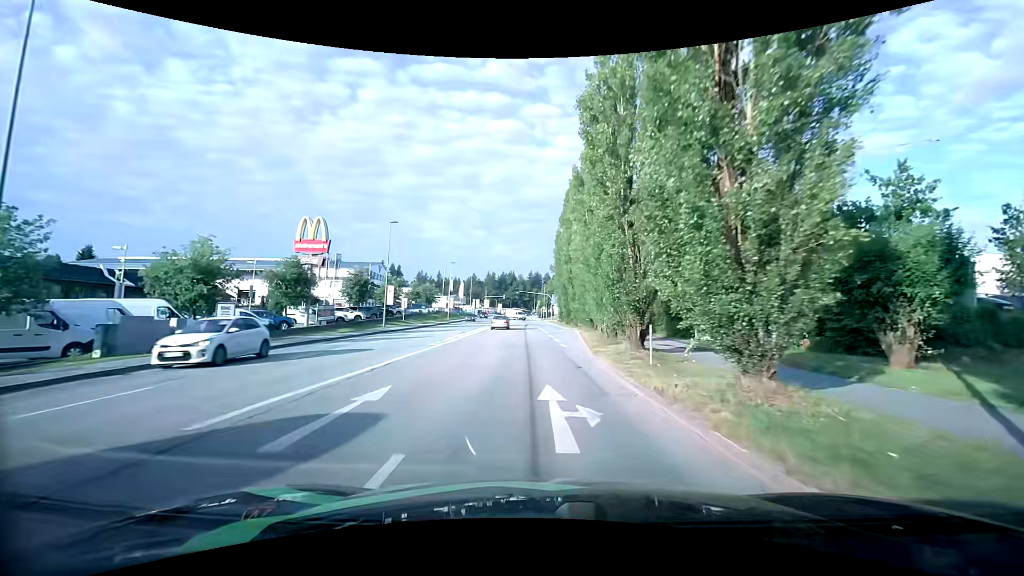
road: tertiary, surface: asphalt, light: Day
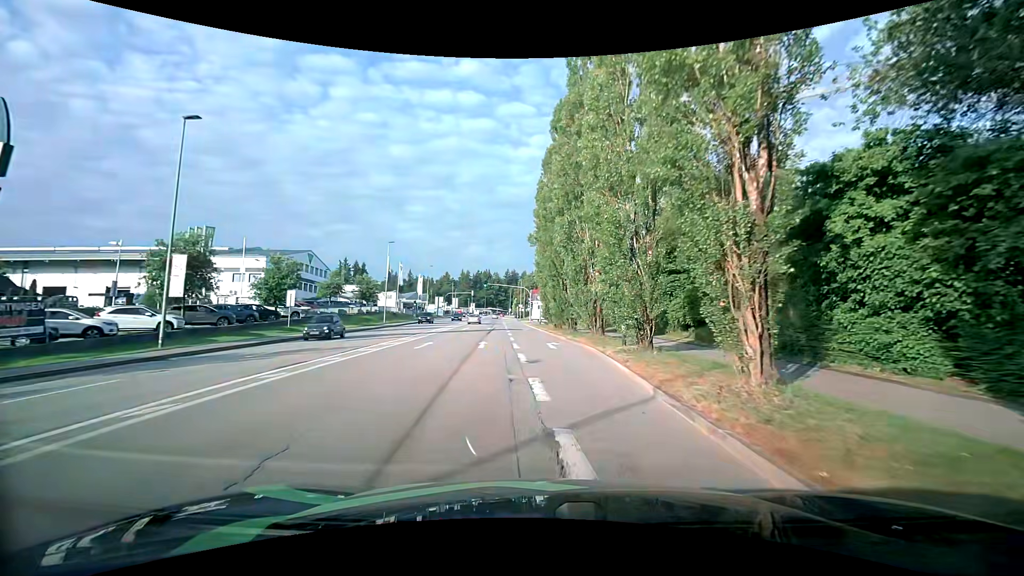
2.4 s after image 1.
(+0.5, +25.4) m; +3°
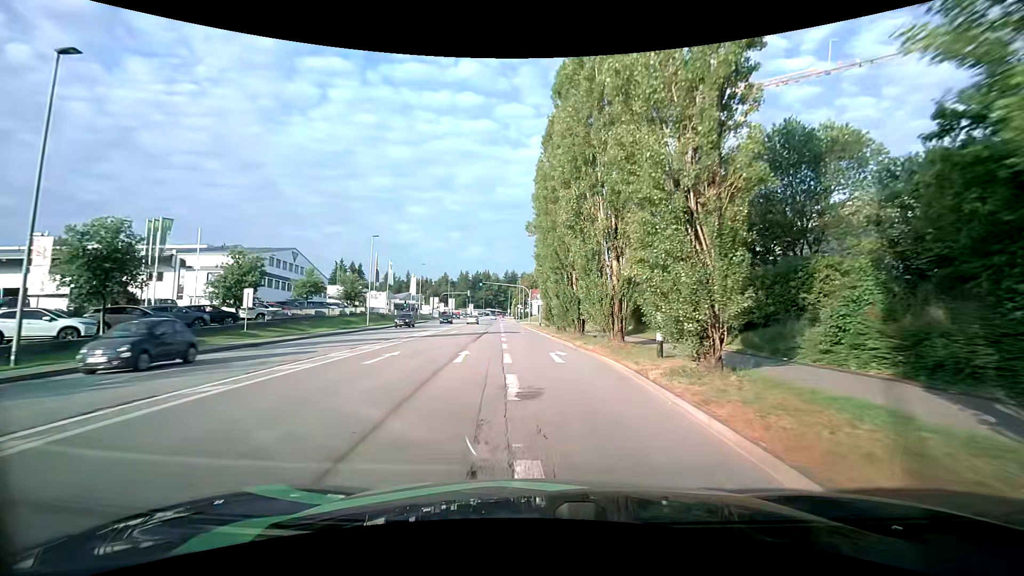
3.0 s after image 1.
(0.0, +6.0) m; +1°
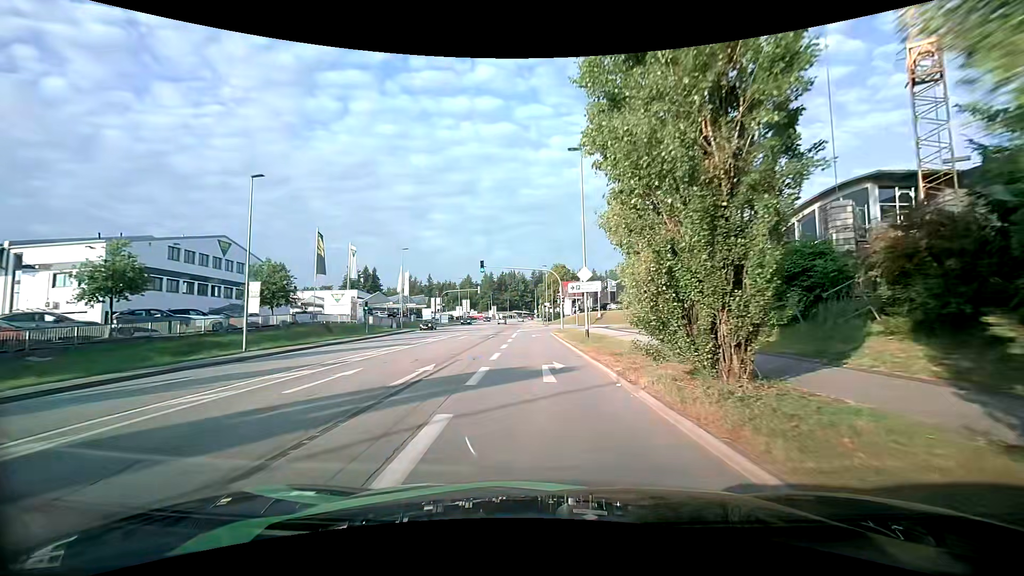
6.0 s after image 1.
(-1.0, +28.5) m; -4°
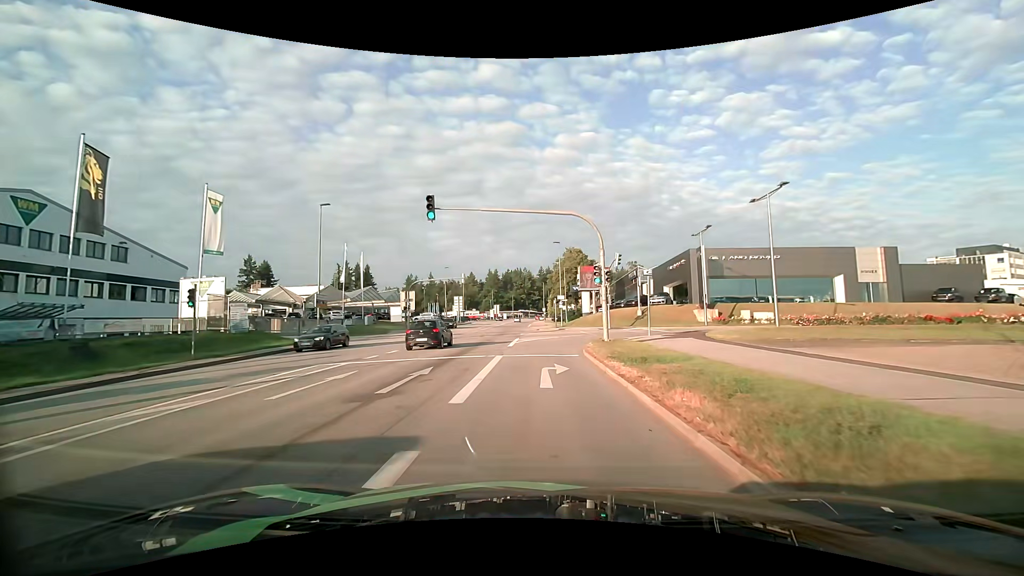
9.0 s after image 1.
(-0.2, +26.1) m; 0°
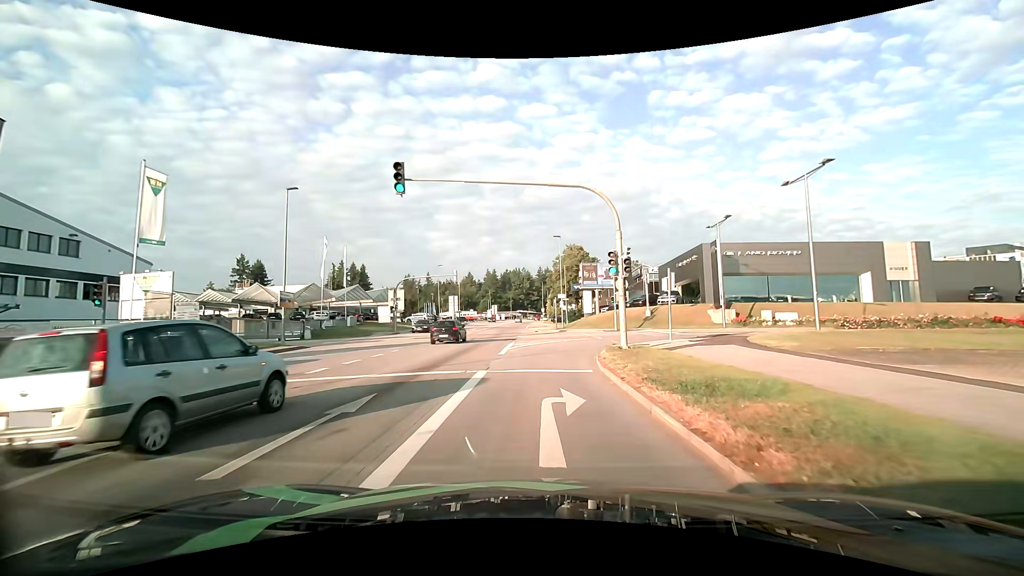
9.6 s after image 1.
(0.0, +4.9) m; 0°
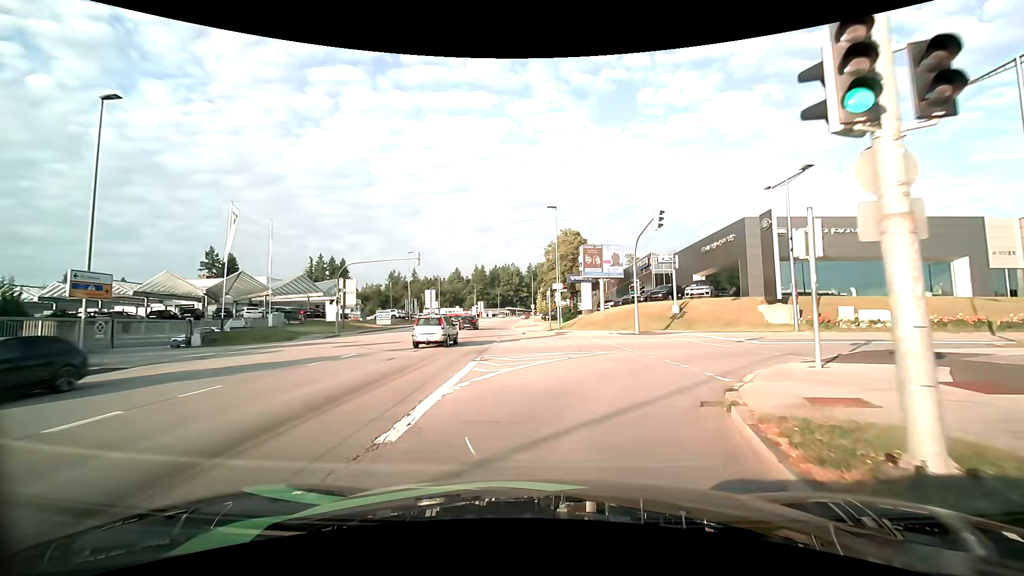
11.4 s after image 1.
(+0.1, +13.3) m; +1°
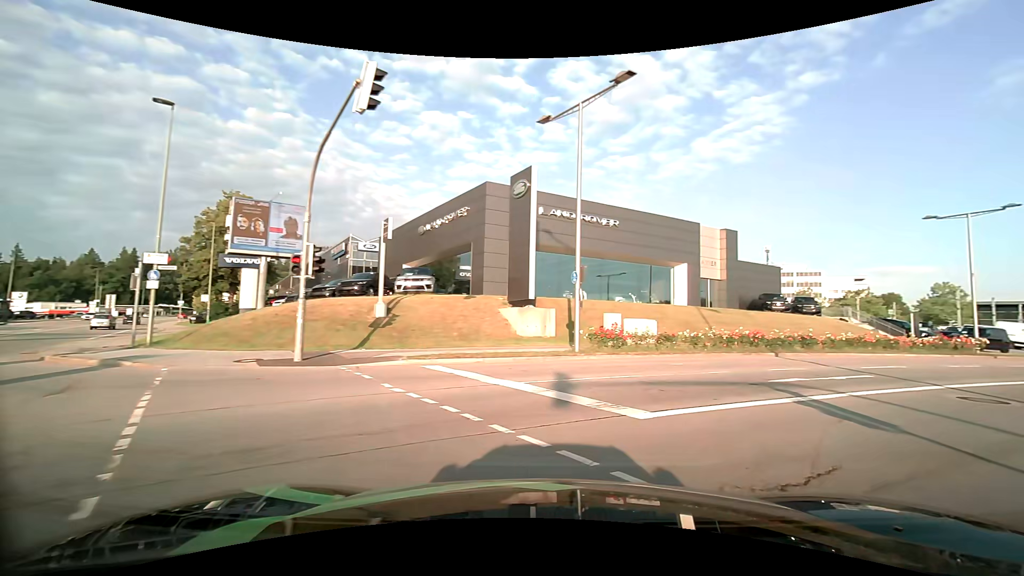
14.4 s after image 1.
(+2.7, +16.2) m; +33°
(+4, +9) (+12, +15) (+21, +20) (+29, +25) (+38, +29) (+48, +33) (+57, +36) (+67, +39) (+76, +42) (+86, +45) m
